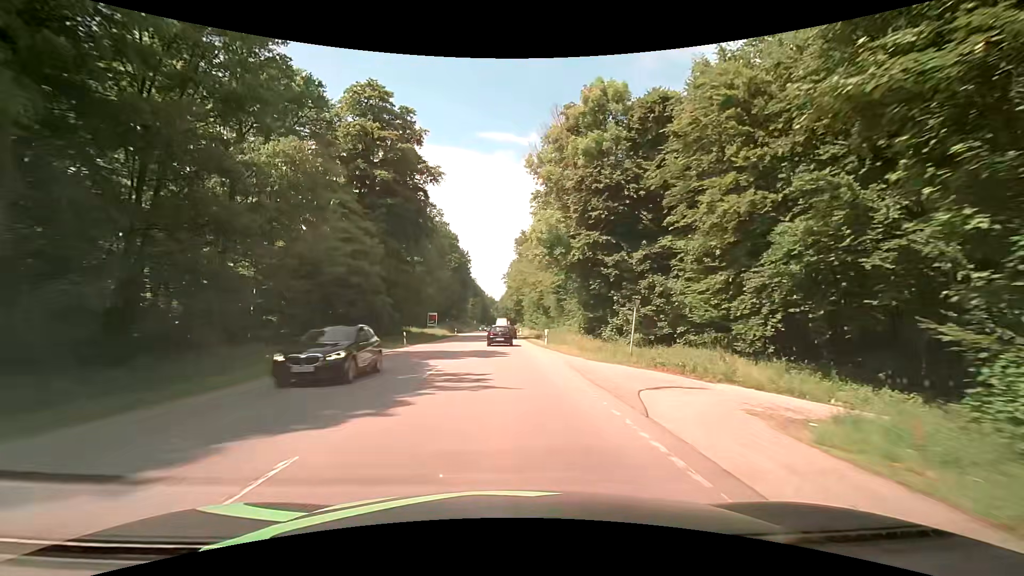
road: secondary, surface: asphalt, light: Day
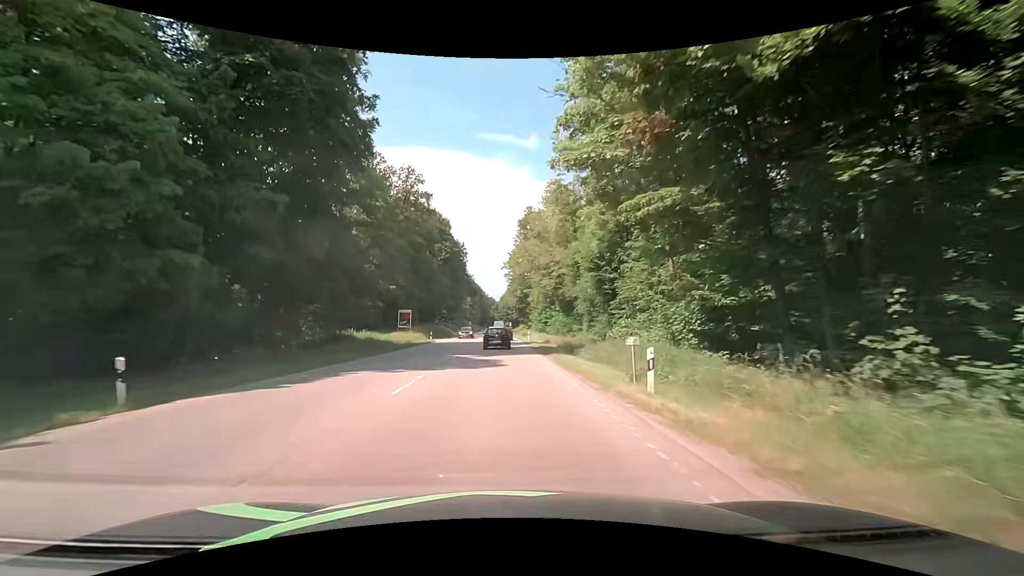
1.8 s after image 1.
(+0.1, +27.1) m; 0°
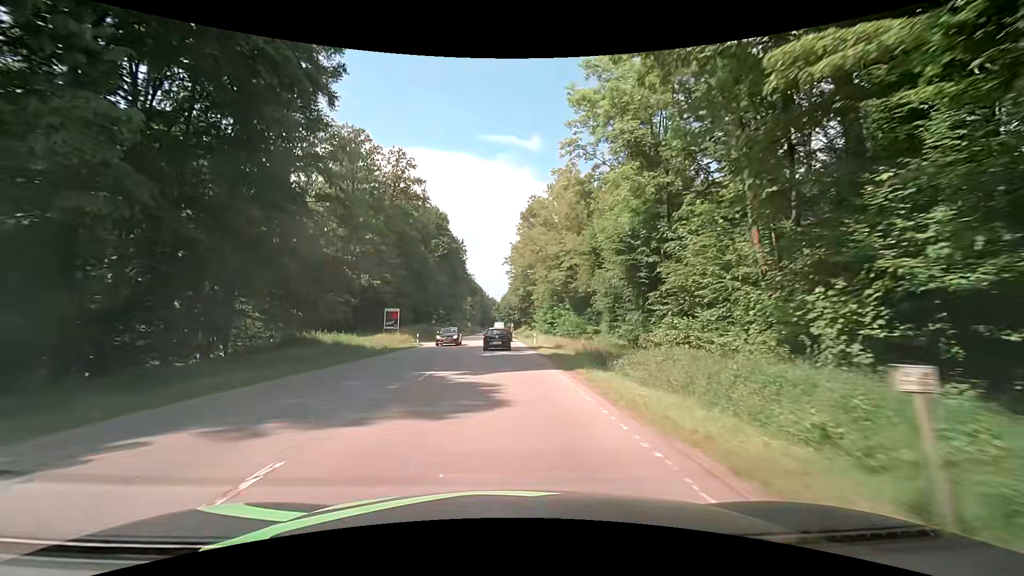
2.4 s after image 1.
(0.0, +8.8) m; -1°
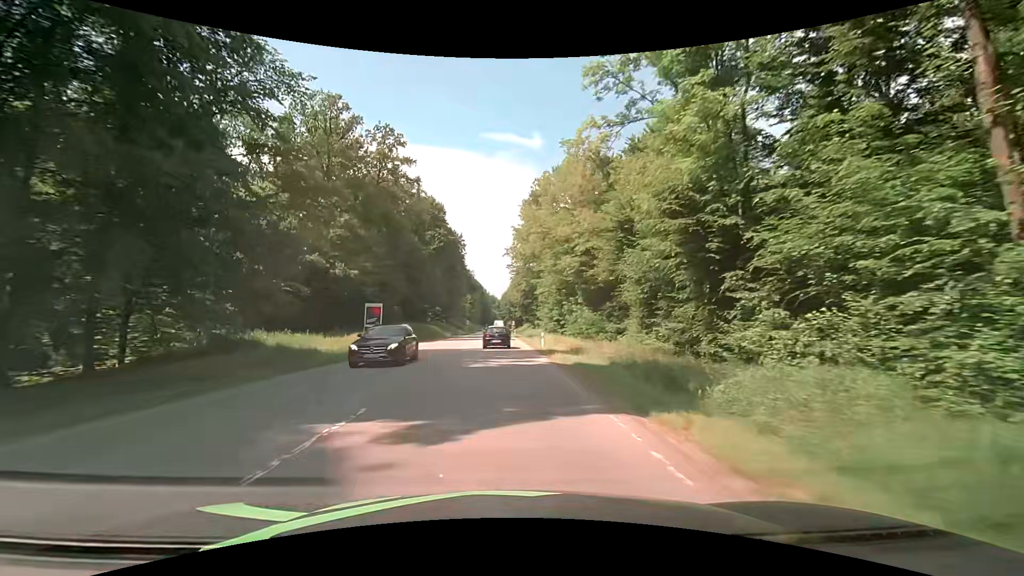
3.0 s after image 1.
(+0.1, +8.8) m; +1°
